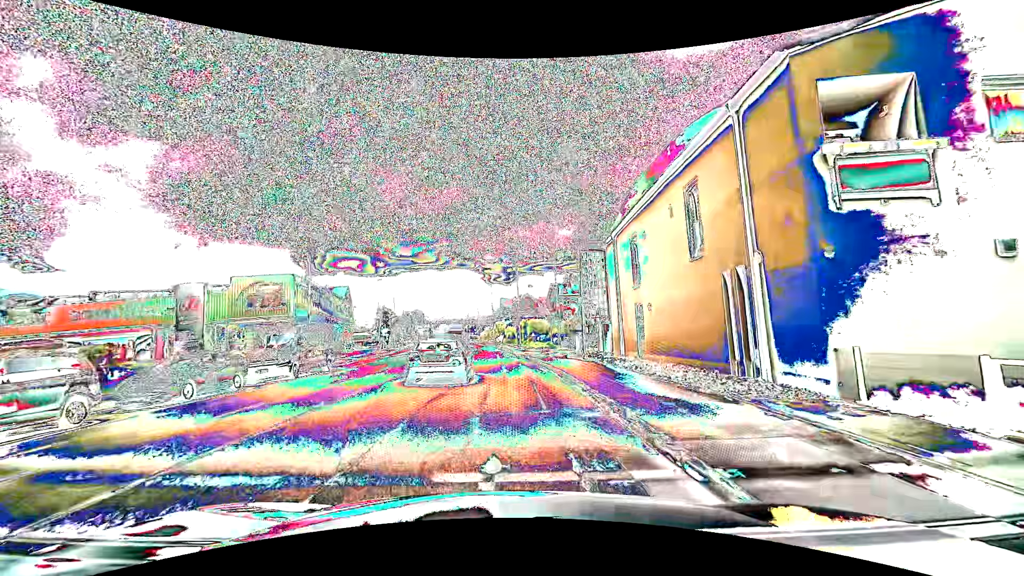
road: tertiary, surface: asphalt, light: Day
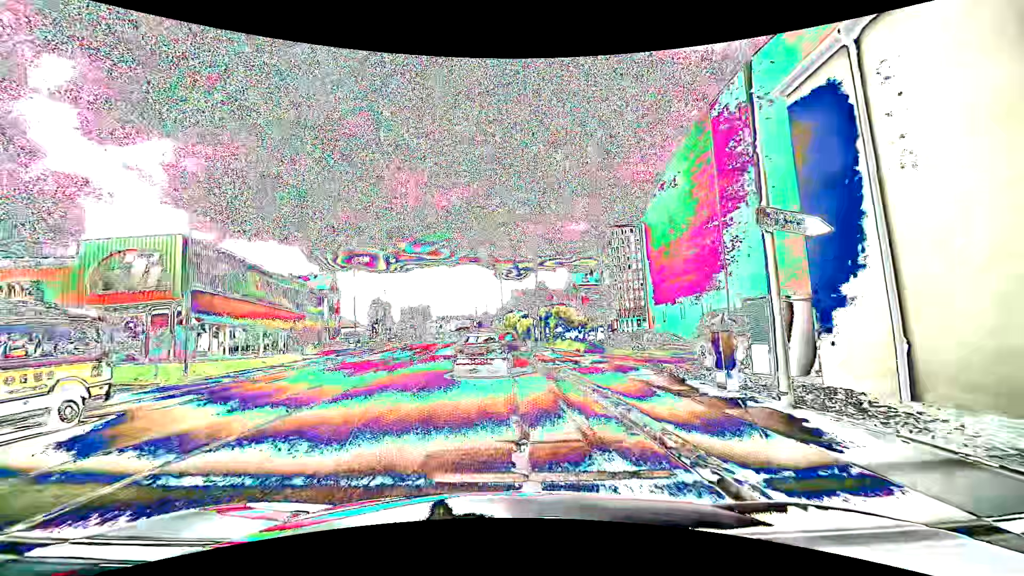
(-0.5, +16.6) m; -2°
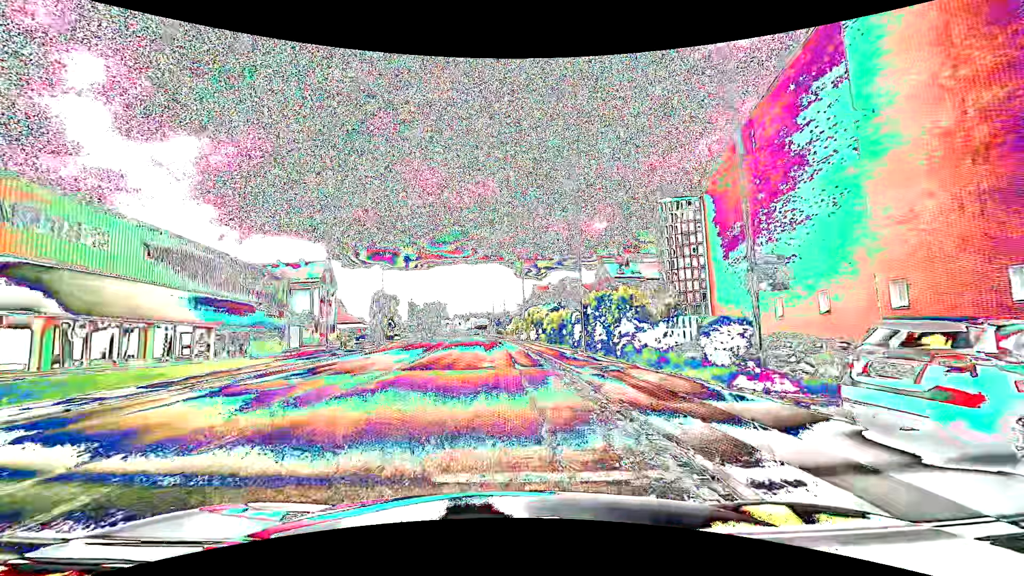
(-0.4, +14.2) m; -2°
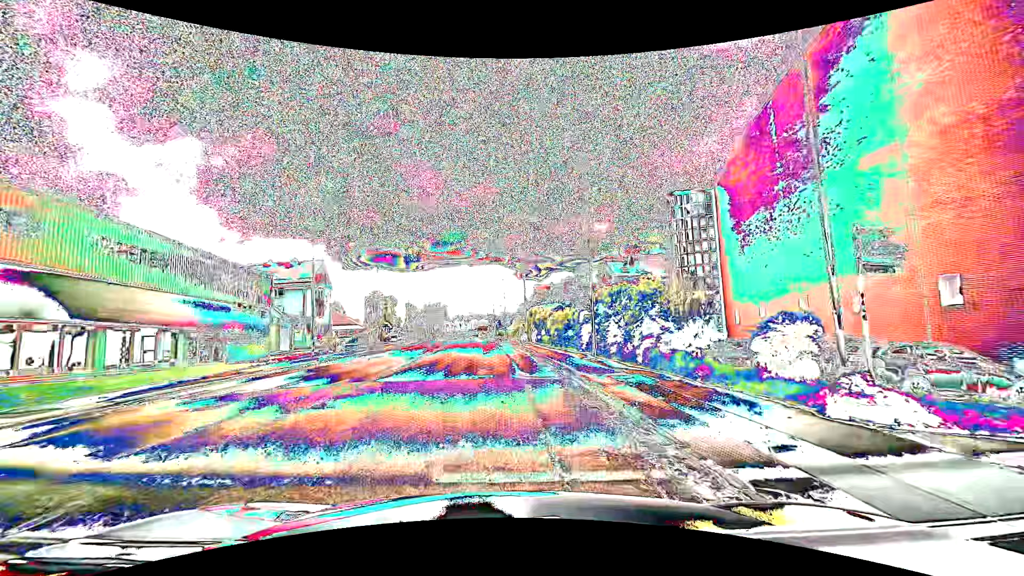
(0.0, +3.1) m; -1°
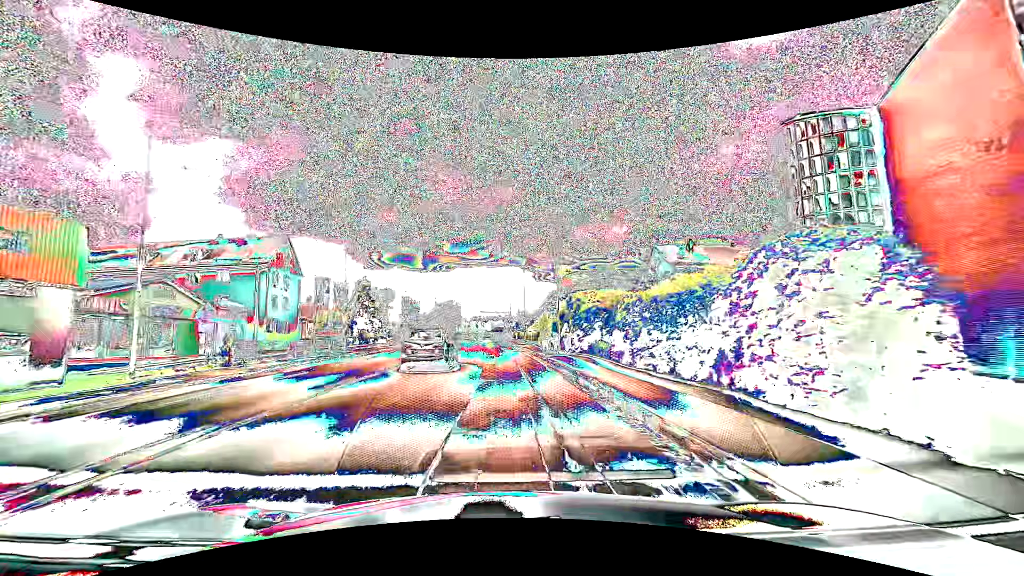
(-0.3, +20.2) m; -2°
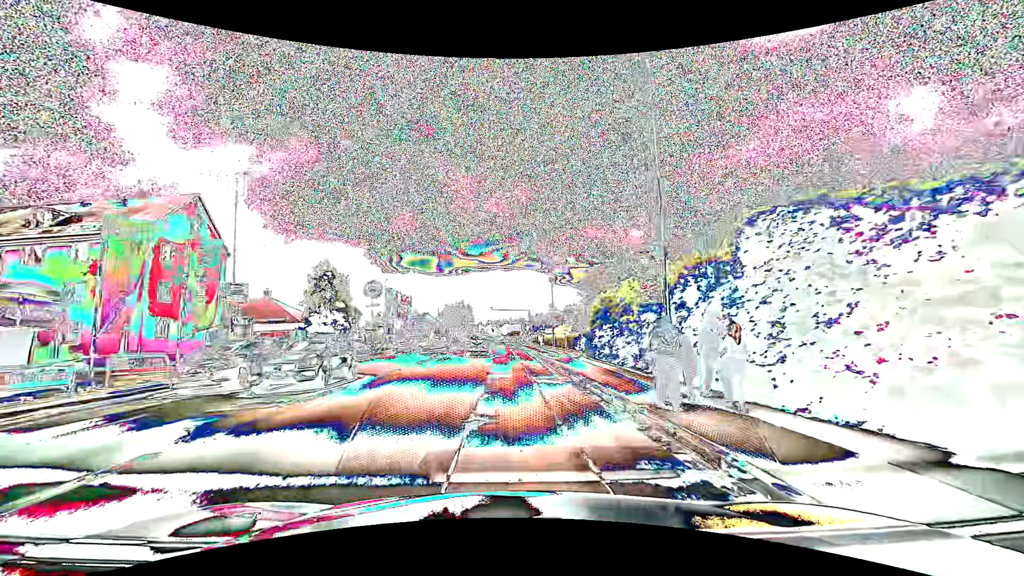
(-0.3, +21.9) m; -2°
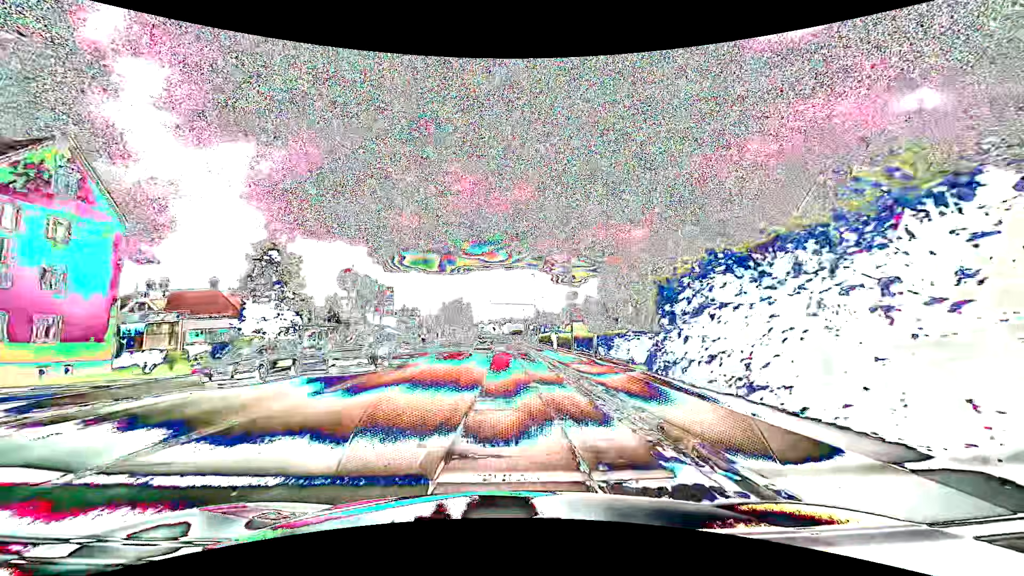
(0.0, +12.6) m; 0°
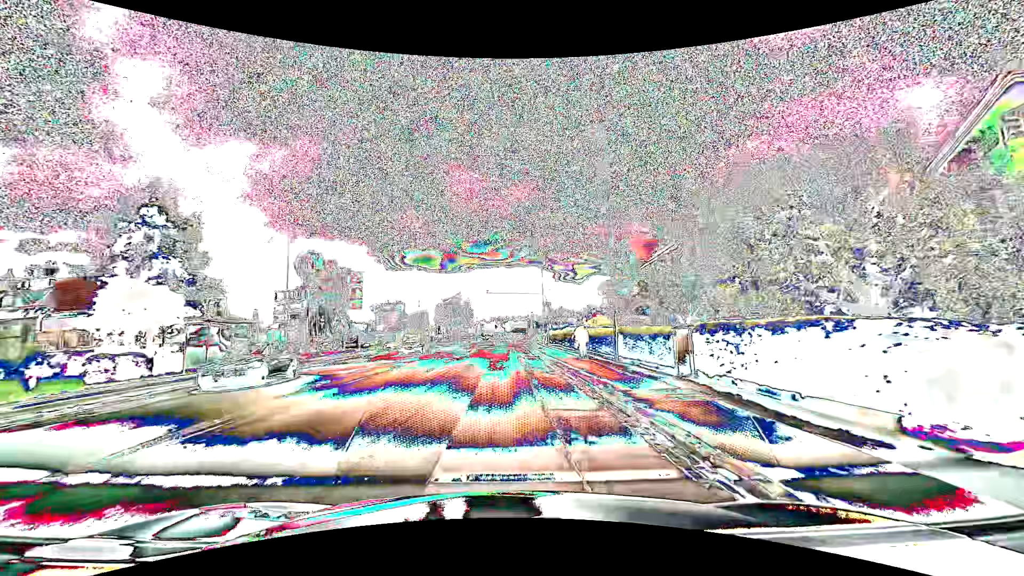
(-0.1, +13.4) m; 0°
(0, +10) (0, +20) (0, +30) (0, +40) (0, +50) (0, +60) (0, +70) (-1, +80) (-1, +90) (-1, +100) m
